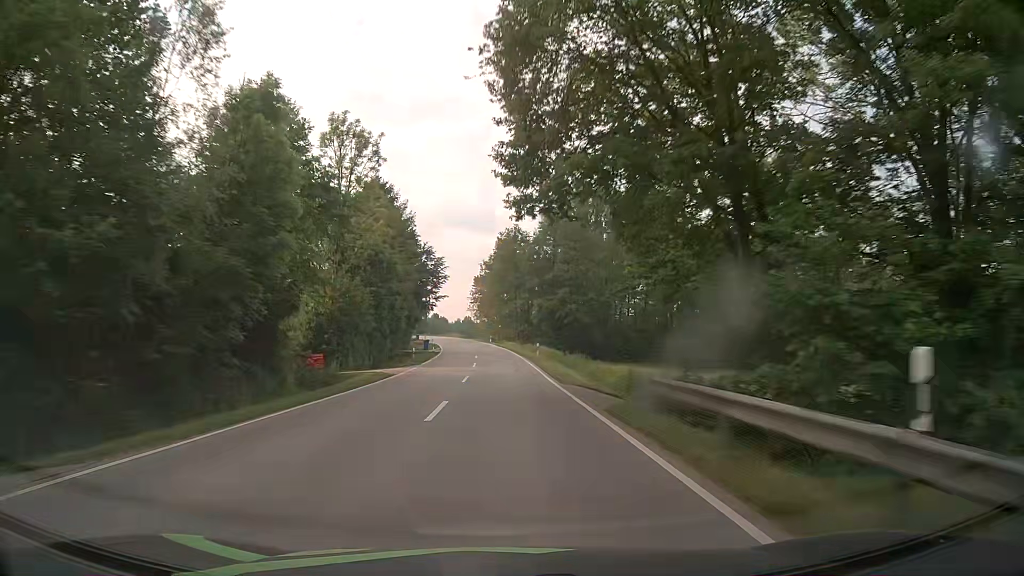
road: secondary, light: Day
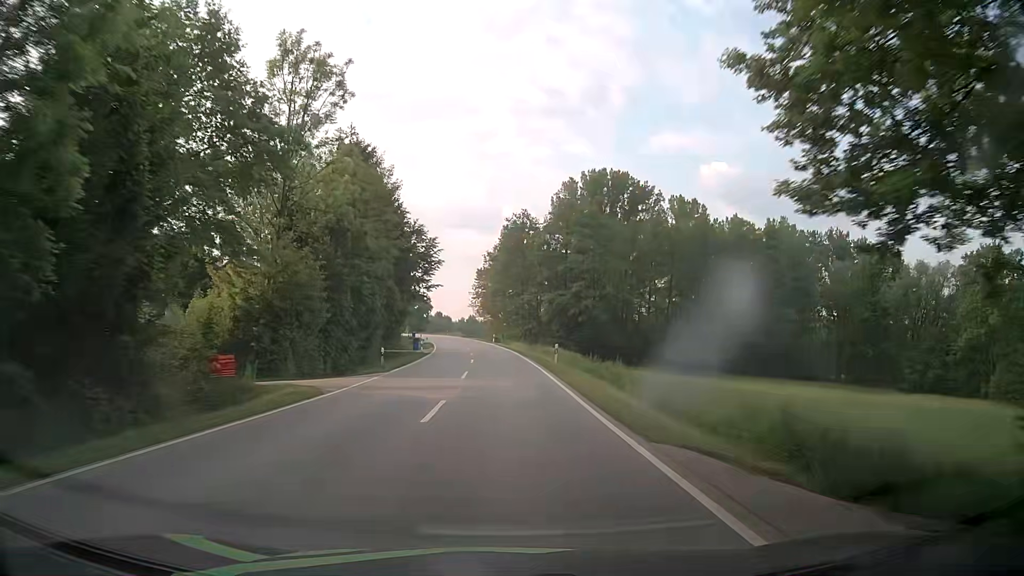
(0.0, +12.4) m; 0°
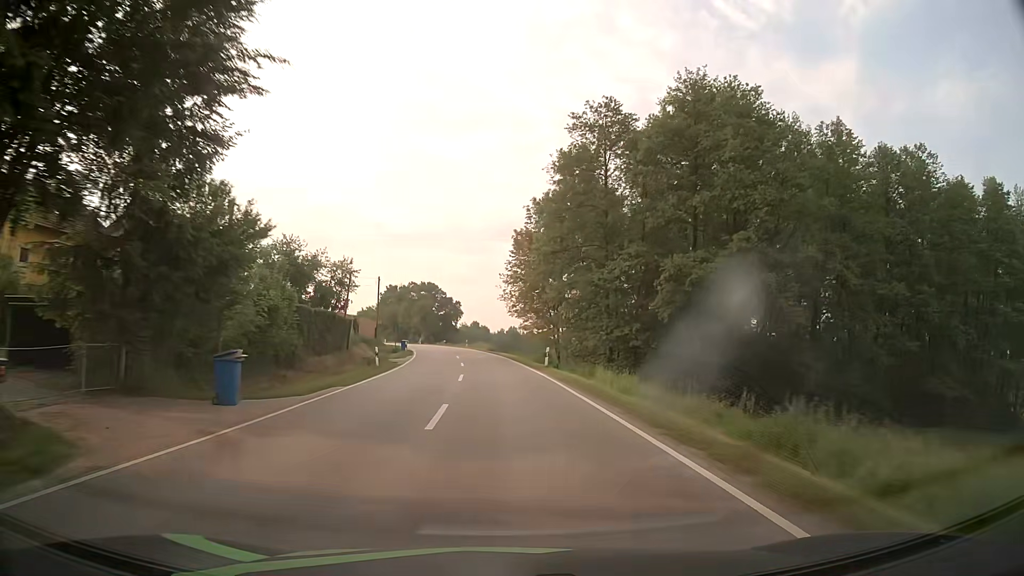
(-1.4, +49.2) m; -4°
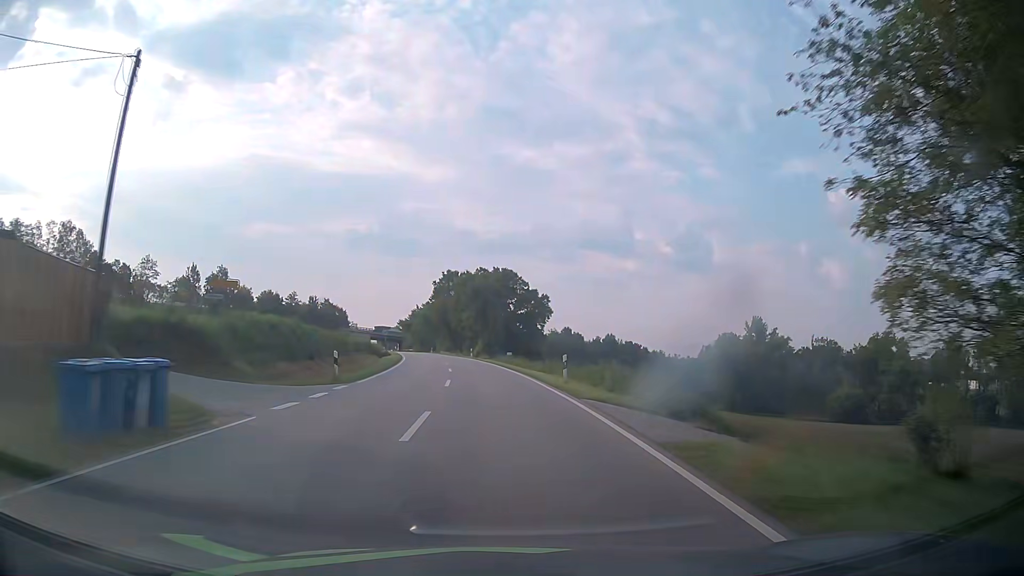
(-3.5, +61.4) m; -7°
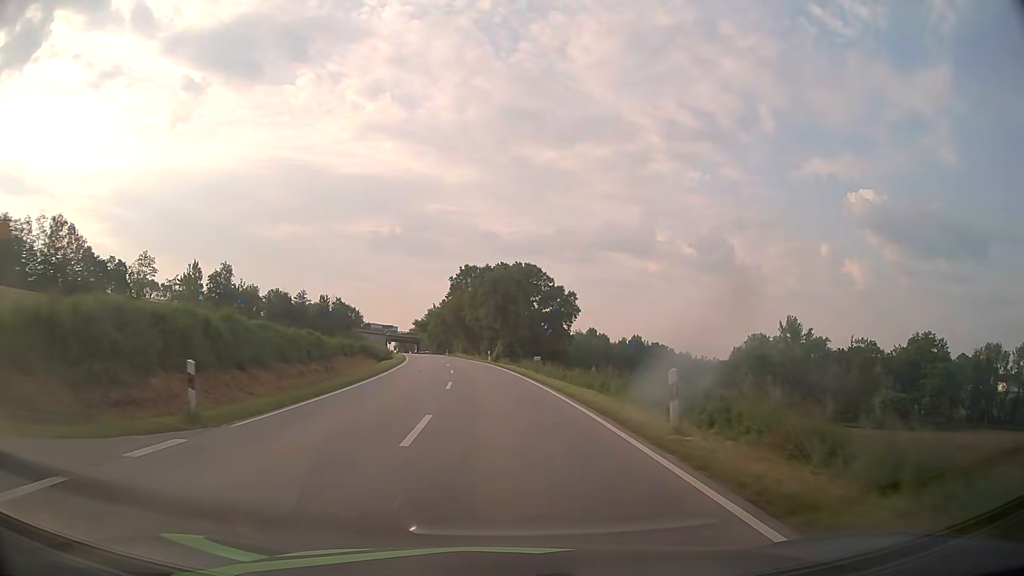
(-0.2, +12.3) m; -2°
(0, +10) (-1, +20) (-1, +30) (-2, +40) (-3, +50) (-4, +60) (-6, +70) (-7, +80) (-9, +89) (-11, +99) m
